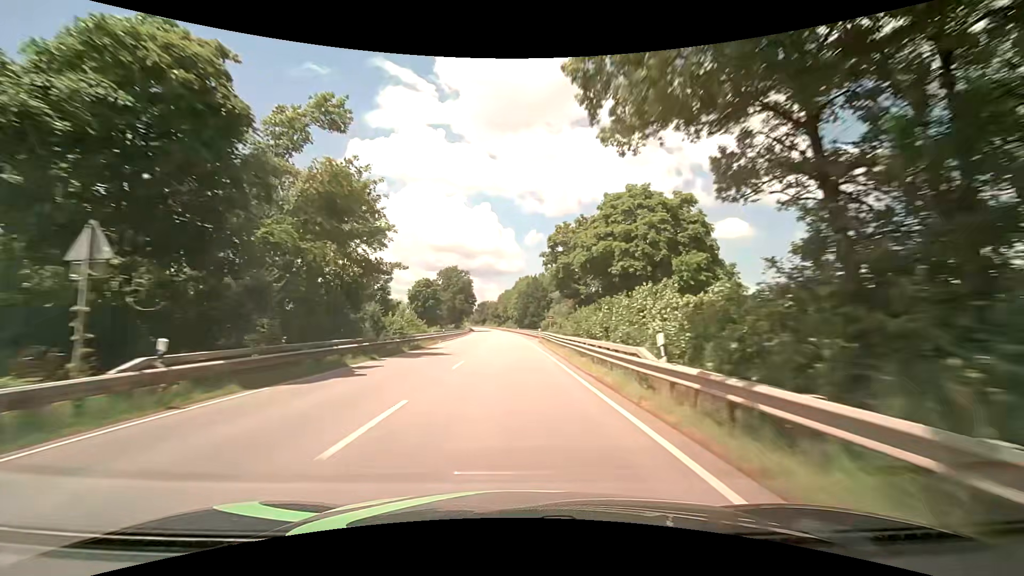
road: primary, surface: asphalt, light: Day
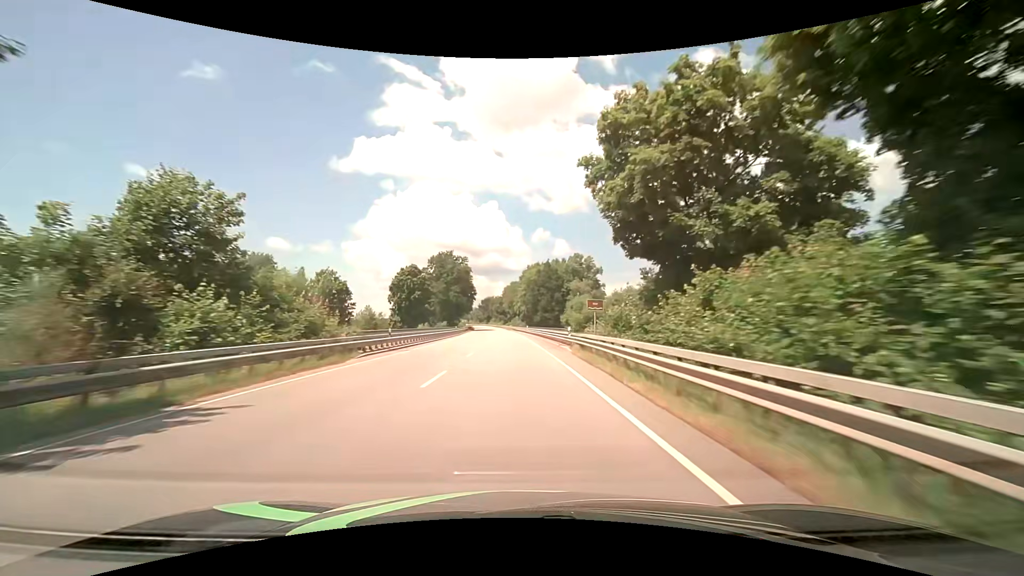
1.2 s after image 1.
(-0.1, +28.0) m; -1°
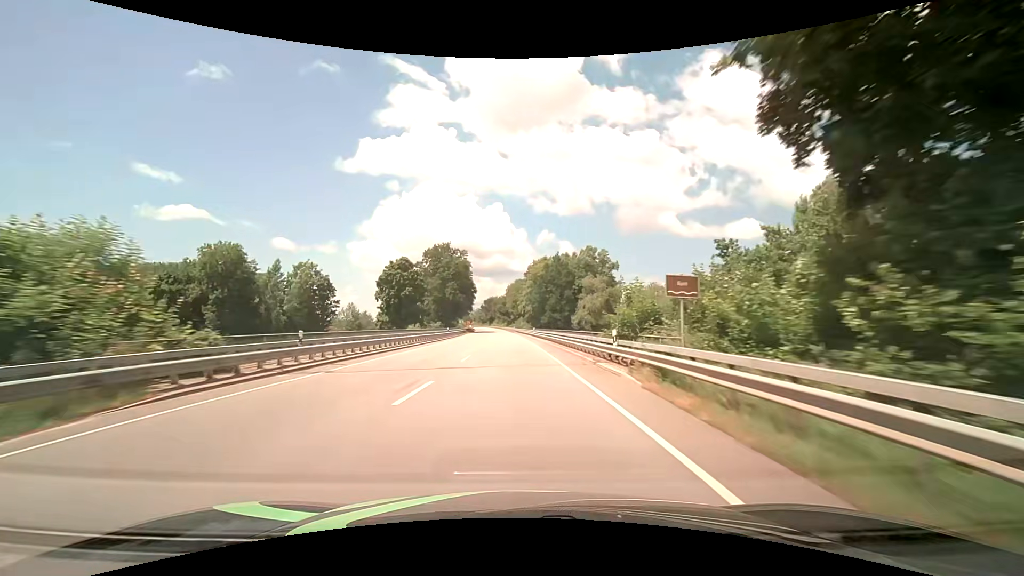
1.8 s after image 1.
(-0.1, +13.7) m; 0°
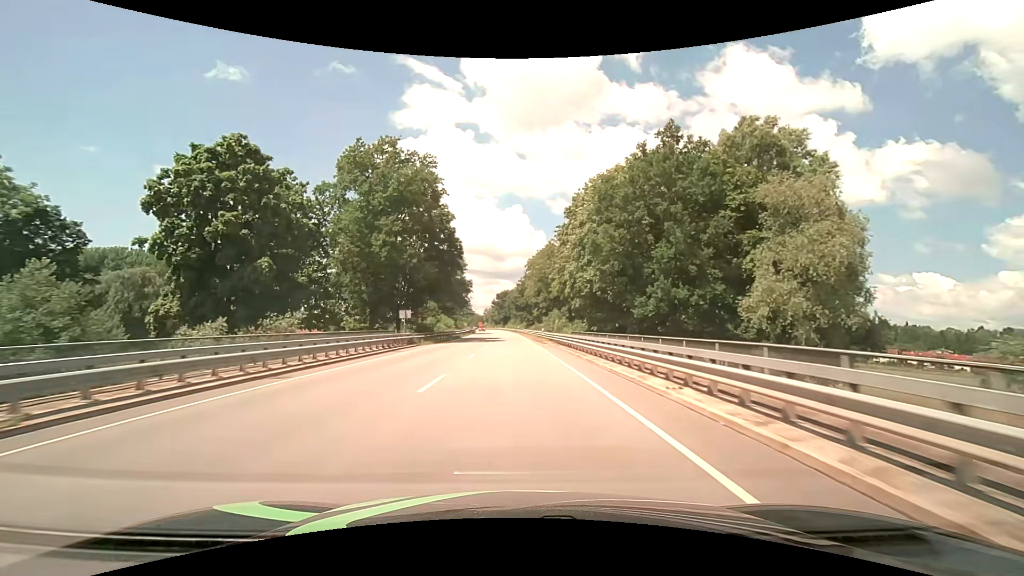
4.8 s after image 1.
(-1.5, +65.6) m; -2°
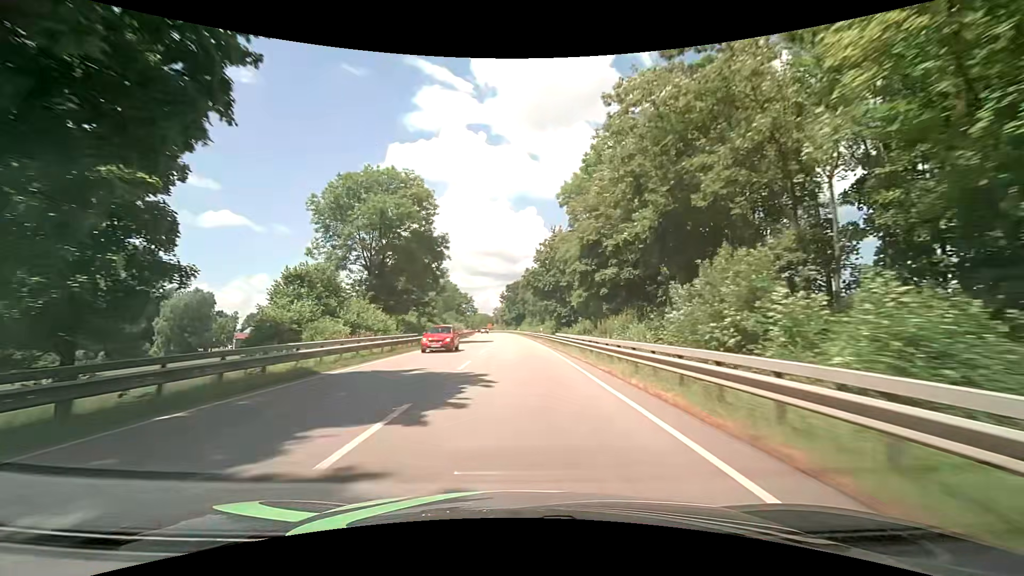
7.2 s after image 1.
(-0.8, +50.7) m; -1°
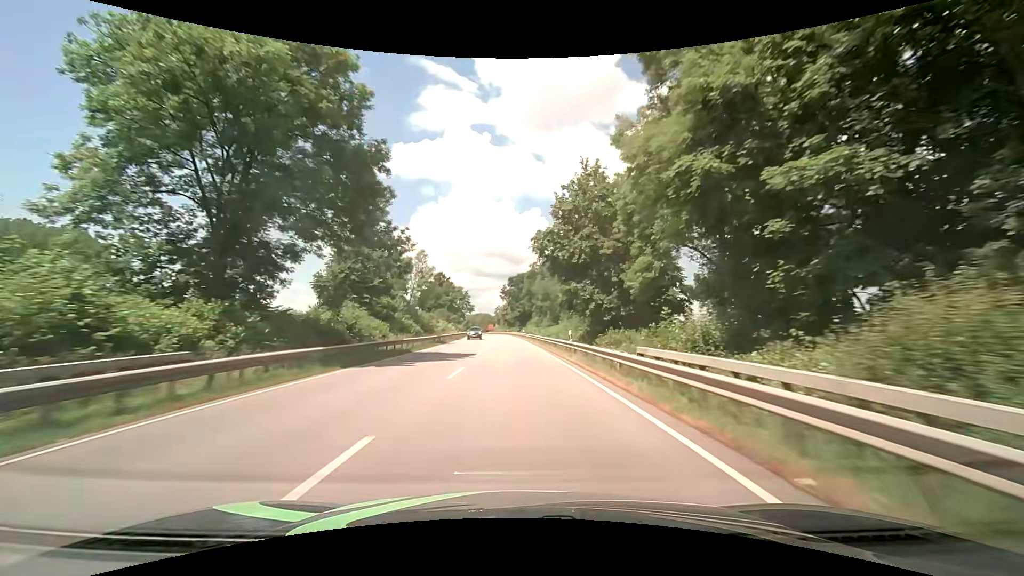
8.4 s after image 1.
(-0.2, +25.1) m; -1°
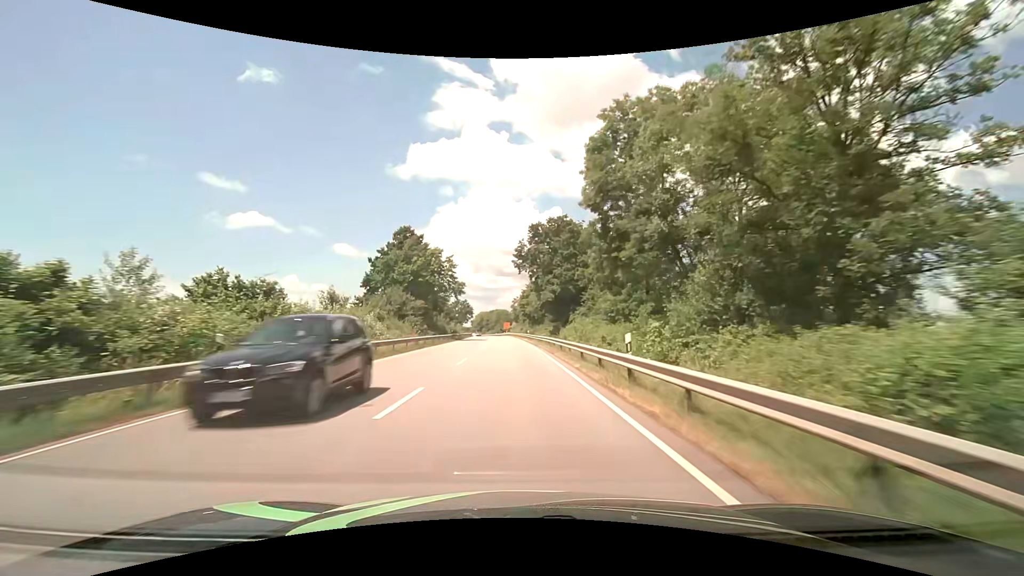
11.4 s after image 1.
(-0.6, +62.4) m; -2°
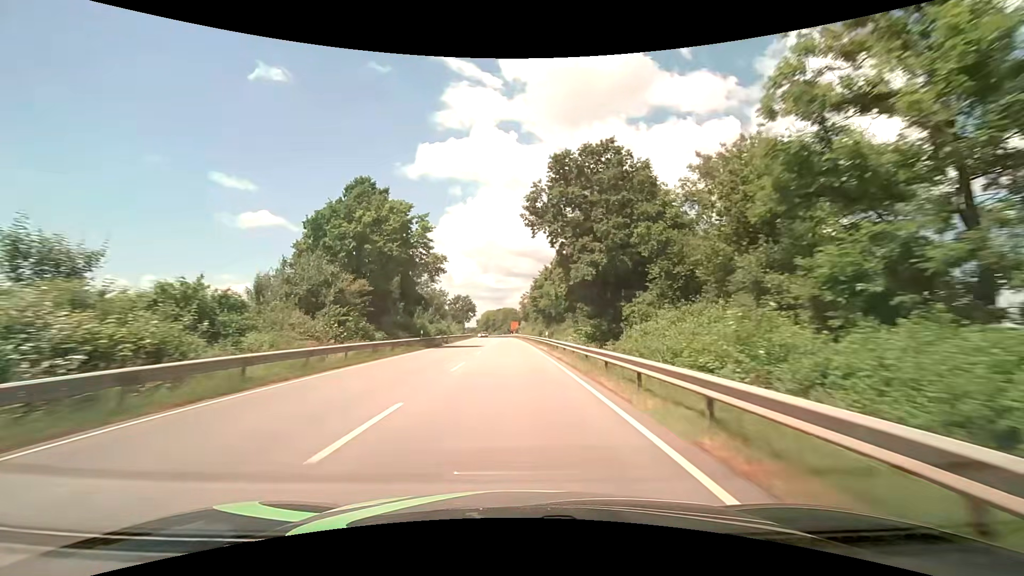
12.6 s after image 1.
(-0.3, +25.0) m; -1°
(0, +10) (0, +20) (0, +30) (0, +40) (-1, +50) (-1, +60) (-1, +70) (-2, +80) (-2, +90) (-3, +100) m
